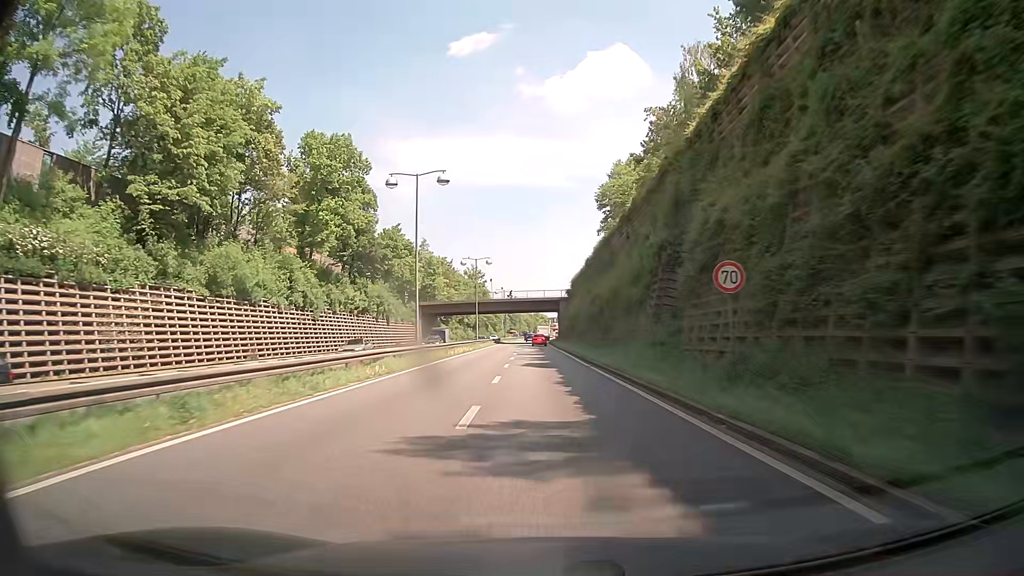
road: trunk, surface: asphalt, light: Day
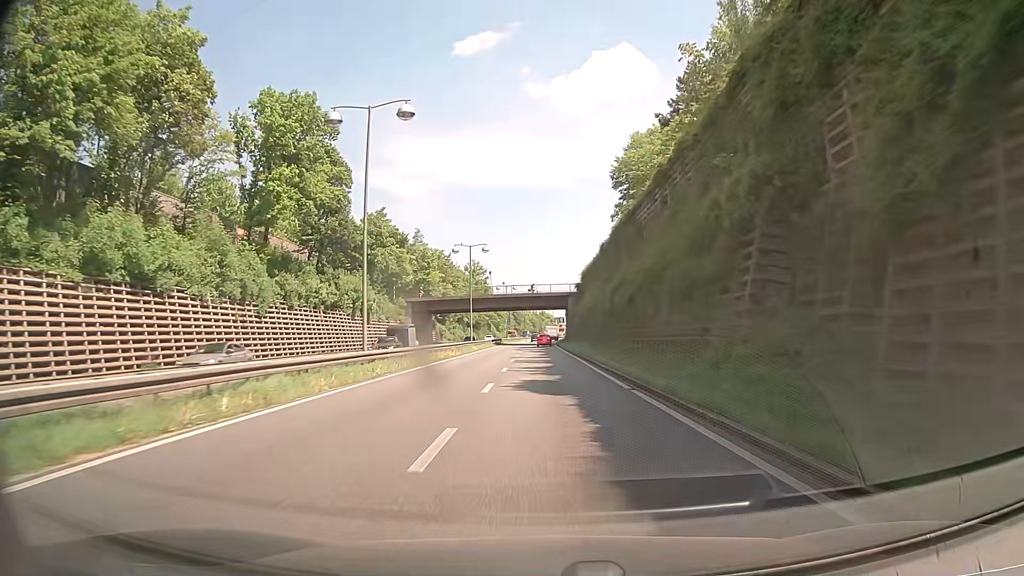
(-0.1, +11.9) m; -1°
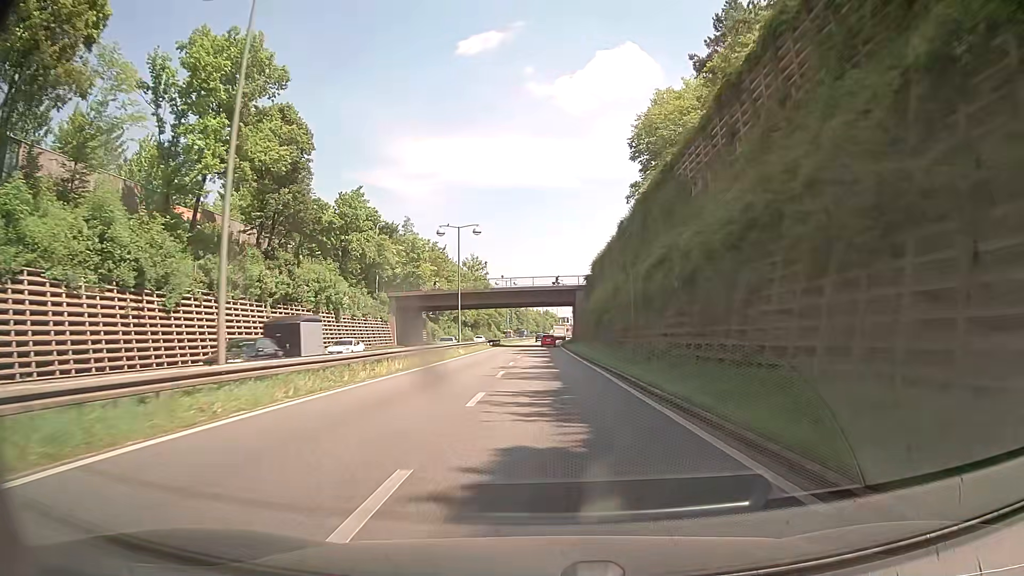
(0.0, +11.9) m; 0°
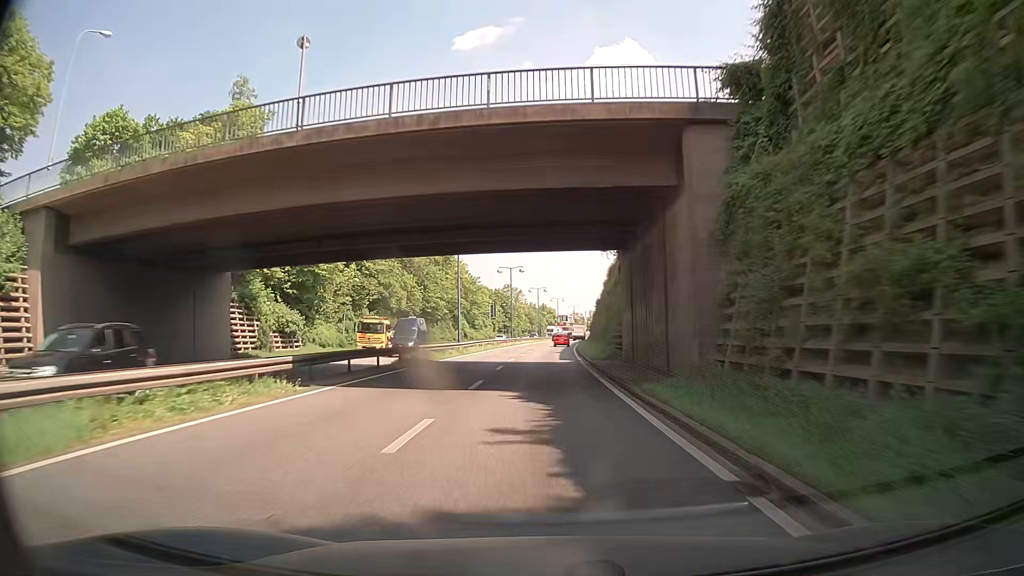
(+0.2, +58.8) m; 0°
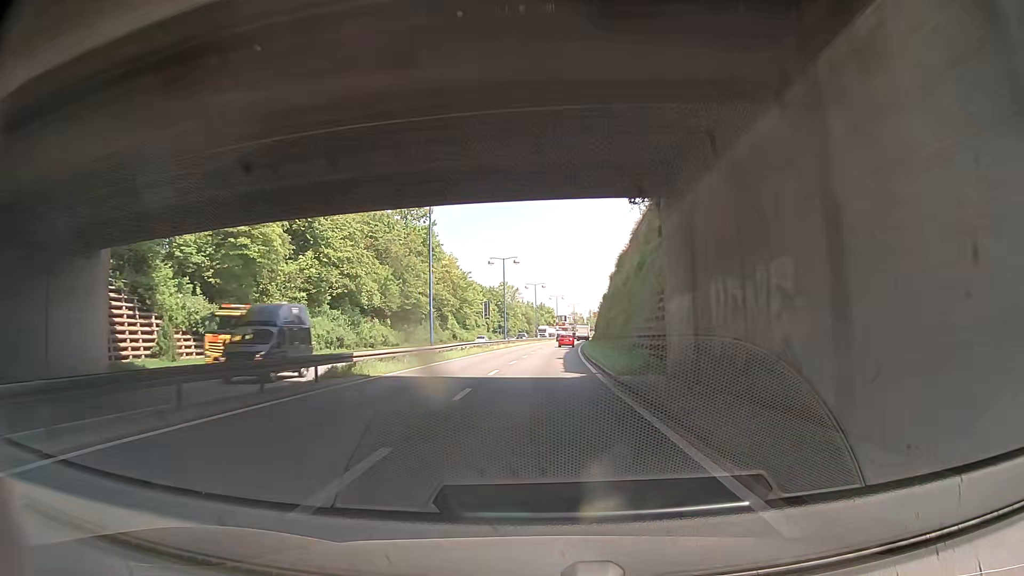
(0.0, +11.7) m; 0°
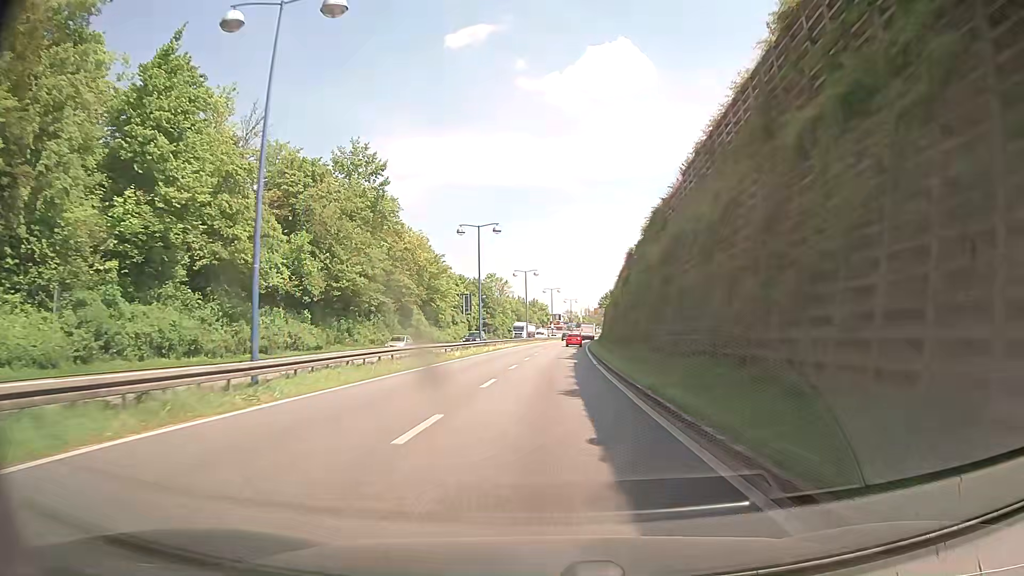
(-0.1, +23.4) m; 0°
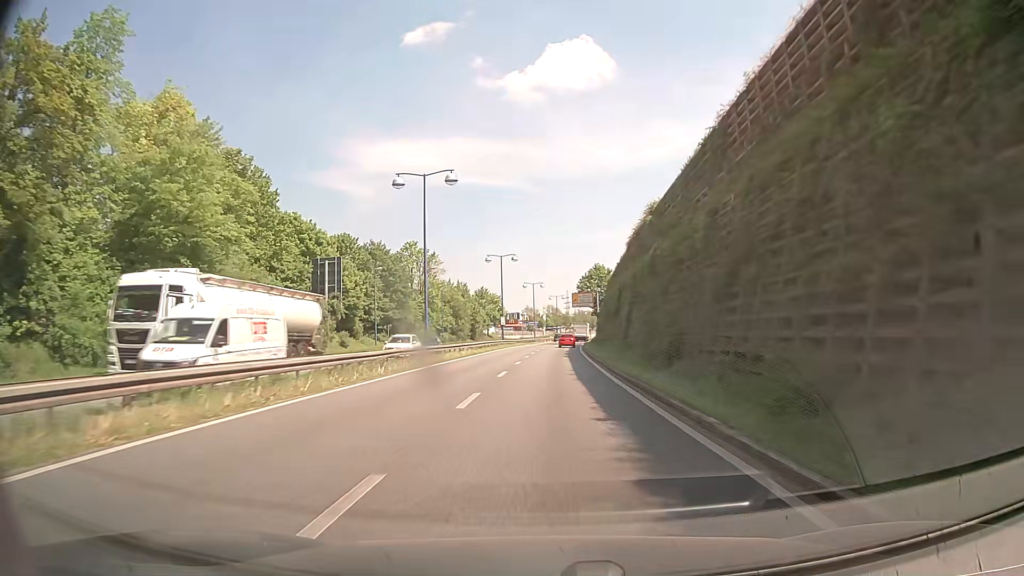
(+2.5, +58.5) m; +4°
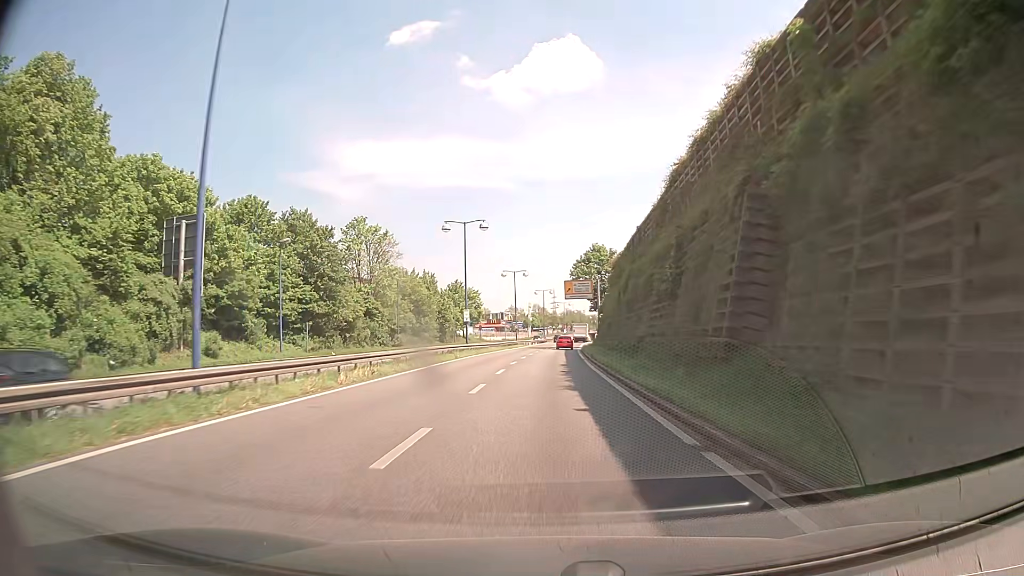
(+0.3, +23.5) m; +1°
(0, +10) (0, +20) (0, +30) (0, +40) (+1, +50) (+1, +60) (+2, +70) (+2, +80) (+3, +90) (+4, +100) m
